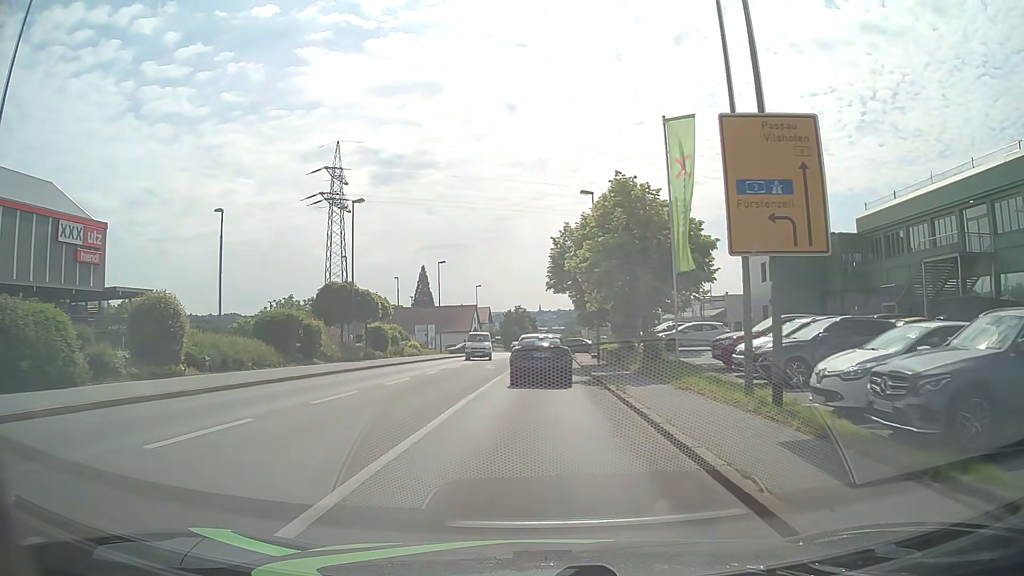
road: tertiary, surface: asphalt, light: Day
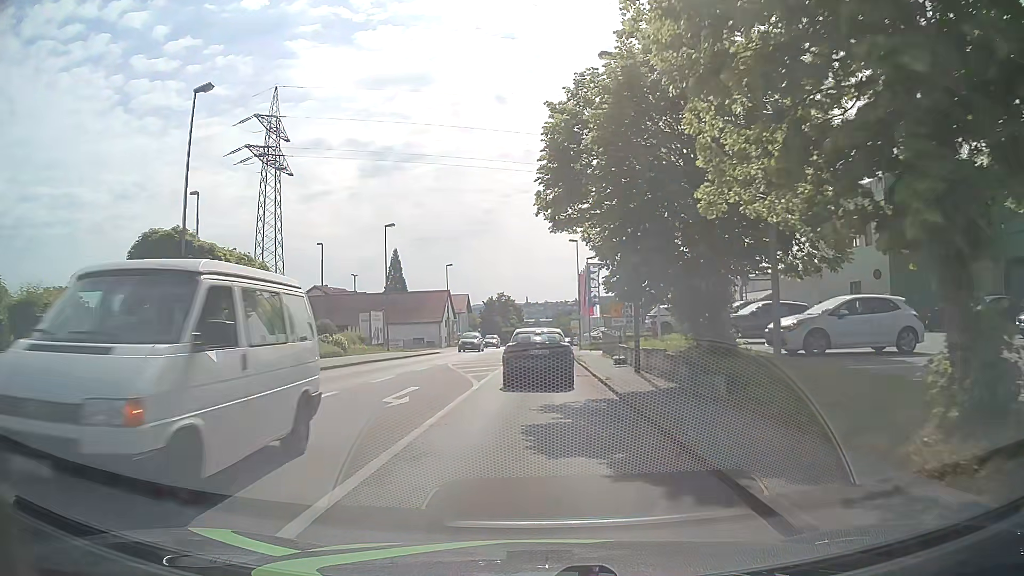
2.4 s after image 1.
(+0.3, +19.8) m; +1°
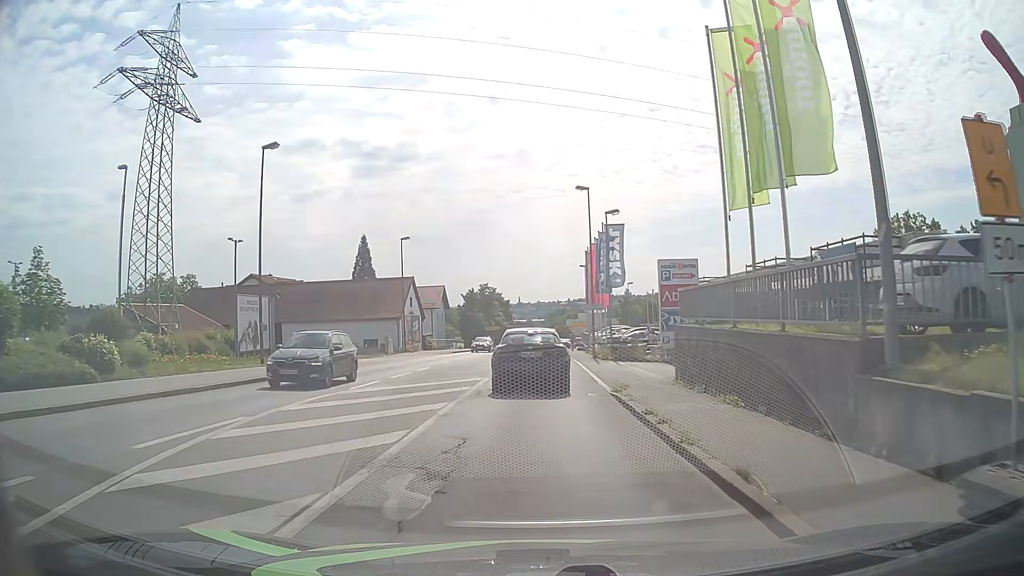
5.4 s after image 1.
(+0.2, +22.8) m; +1°
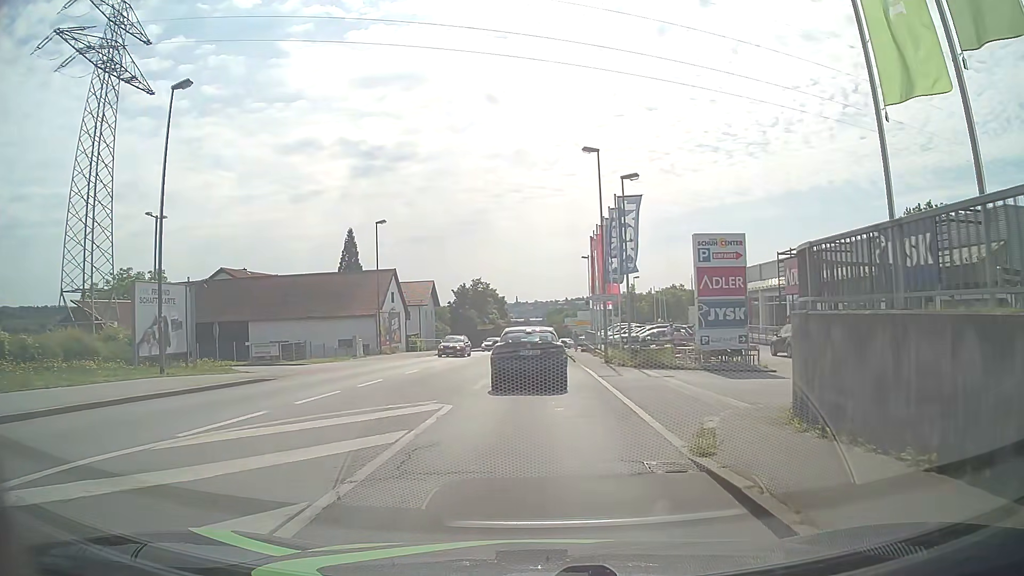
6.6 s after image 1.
(0.0, +8.3) m; 0°
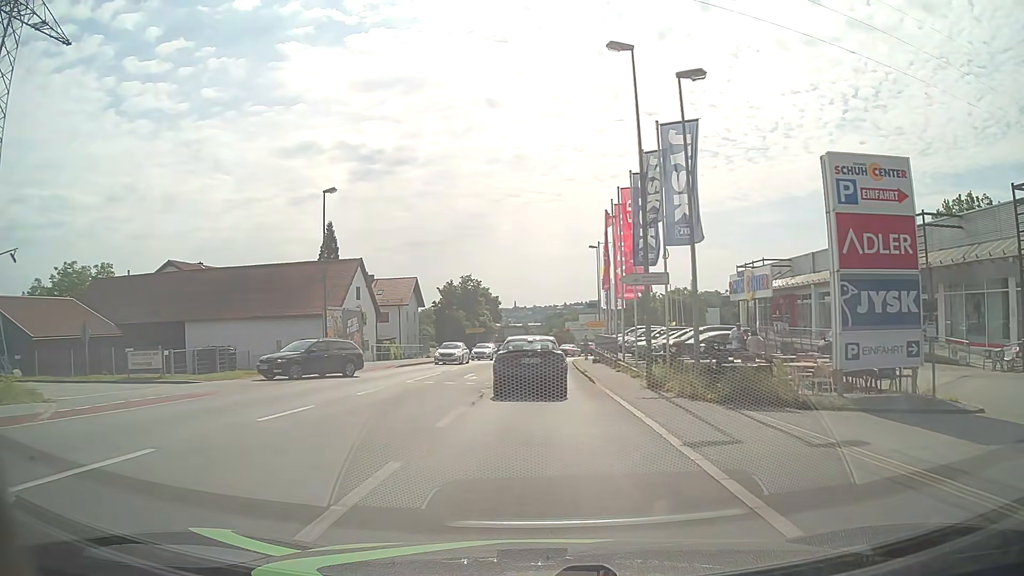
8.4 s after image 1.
(0.0, +12.6) m; -1°
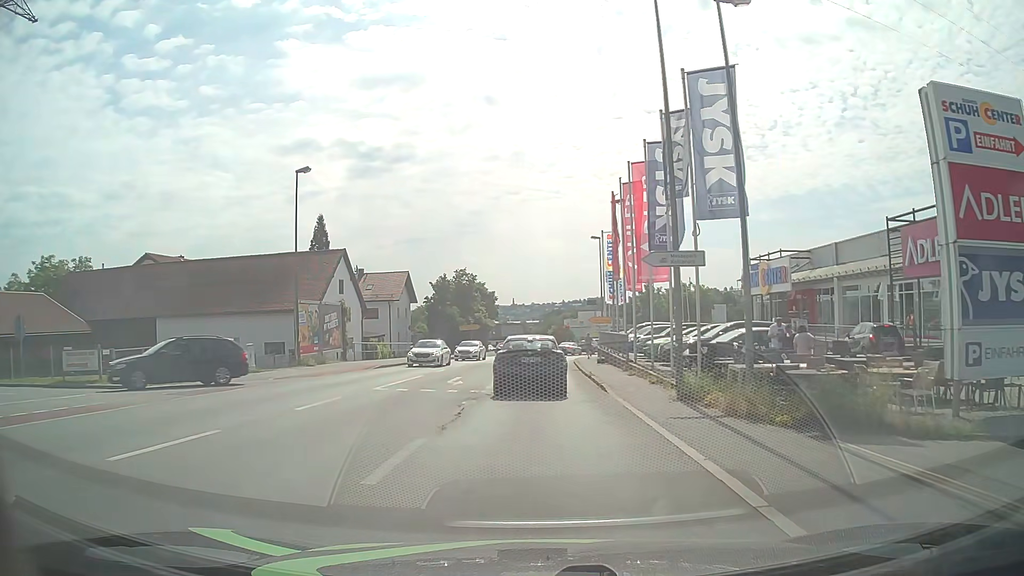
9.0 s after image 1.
(+0.1, +4.3) m; +1°
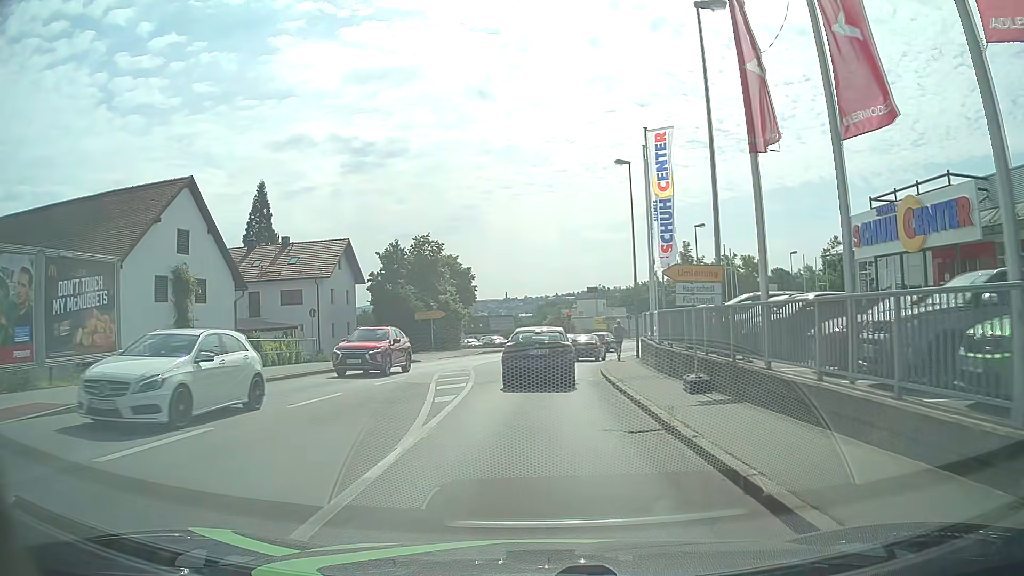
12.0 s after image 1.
(+0.2, +23.1) m; 0°
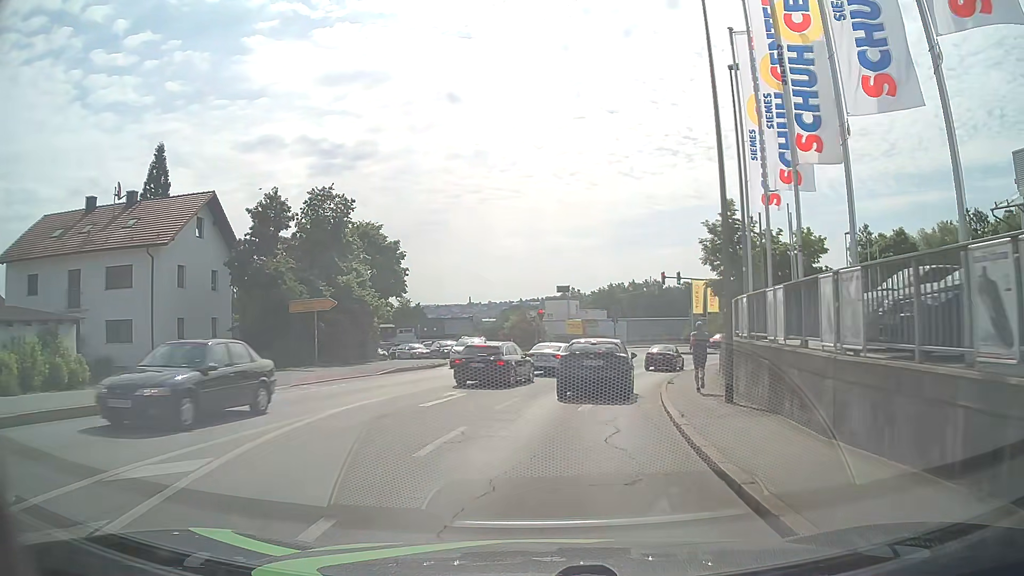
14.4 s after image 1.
(+0.5, +20.6) m; +4°
(0, +10) (+2, +20) (+4, +30) (+7, +39) (+11, +48) (+16, +57) (+21, +65) (+28, +73) (+35, +80) (+43, +86) m
